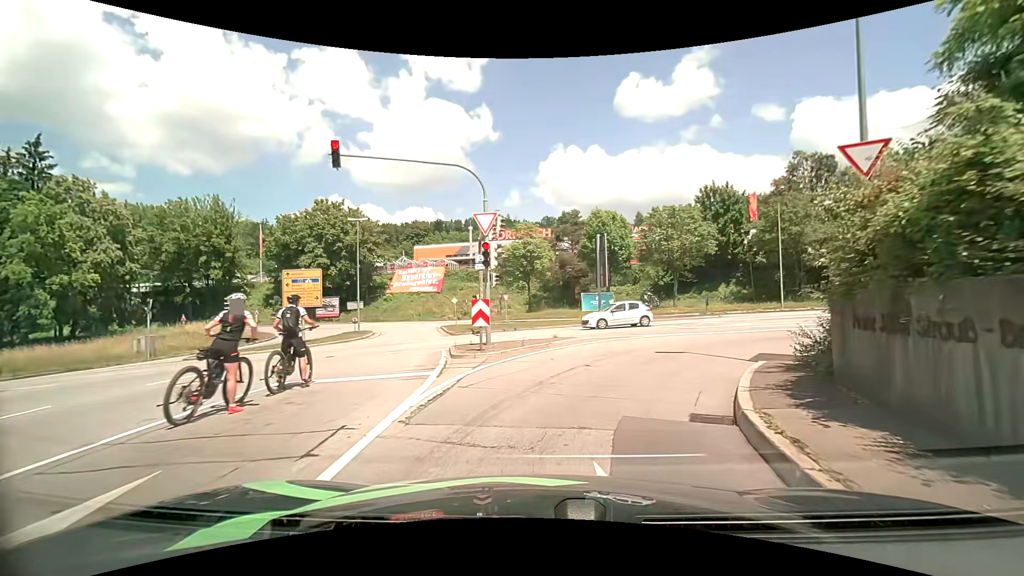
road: primary_link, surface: asphalt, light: Day
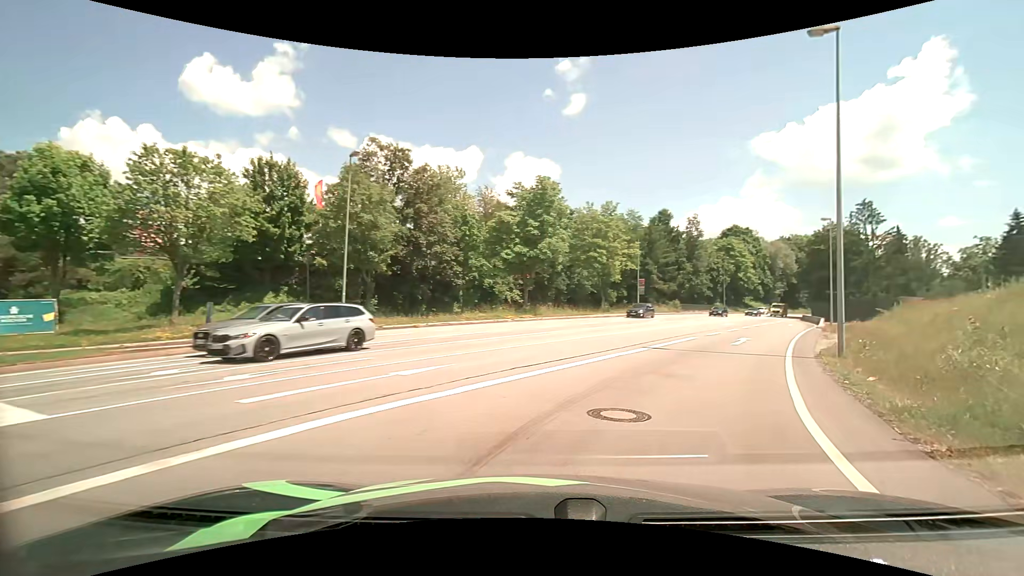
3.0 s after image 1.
(+5.8, +16.6) m; +47°
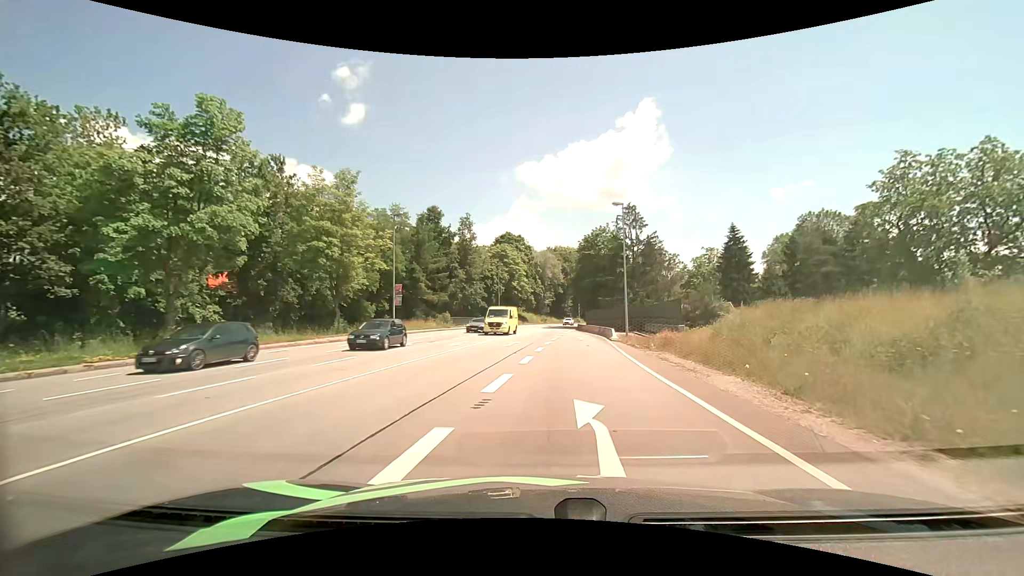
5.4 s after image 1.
(+4.7, +16.6) m; +25°
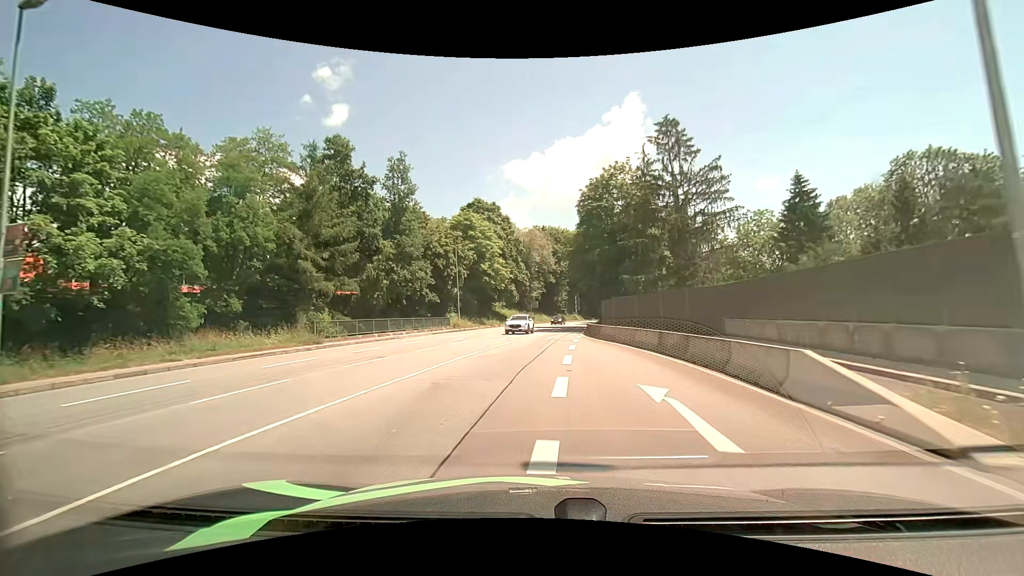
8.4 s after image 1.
(+1.1, +31.0) m; +1°
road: primary
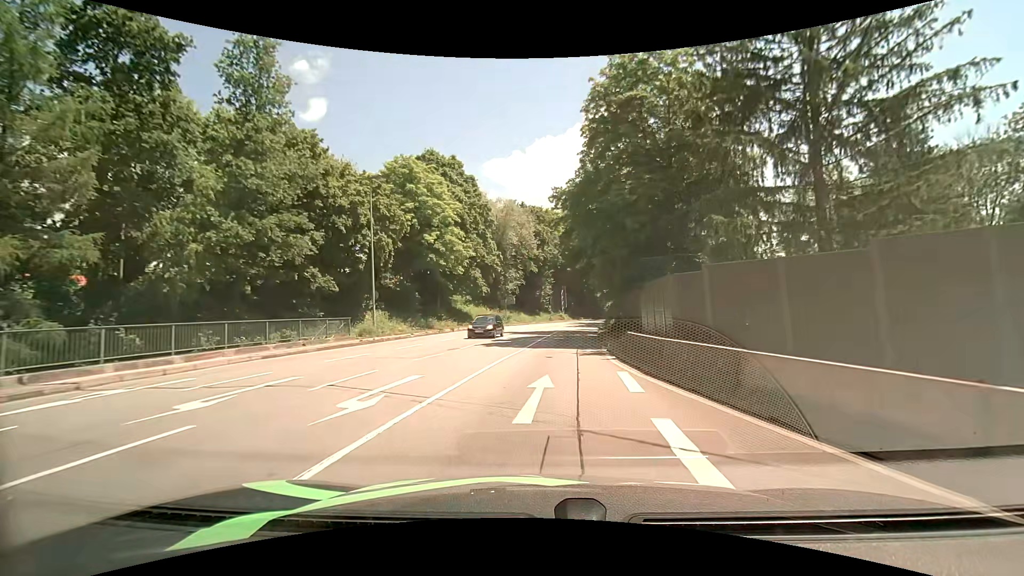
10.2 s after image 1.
(+0.3, +23.0) m; +2°
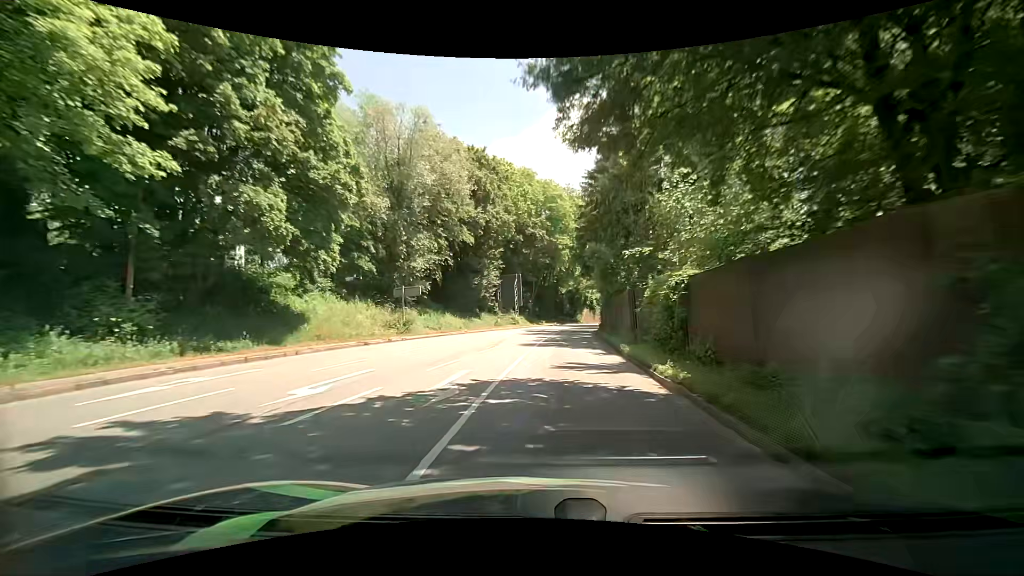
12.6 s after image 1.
(+1.5, +33.1) m; +5°
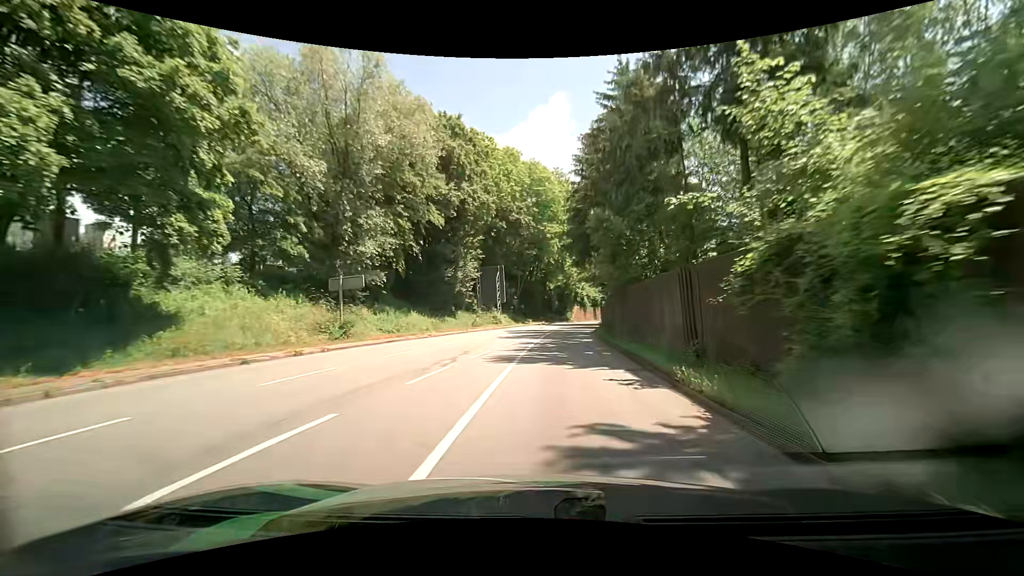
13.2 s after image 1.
(+0.1, +8.5) m; +1°
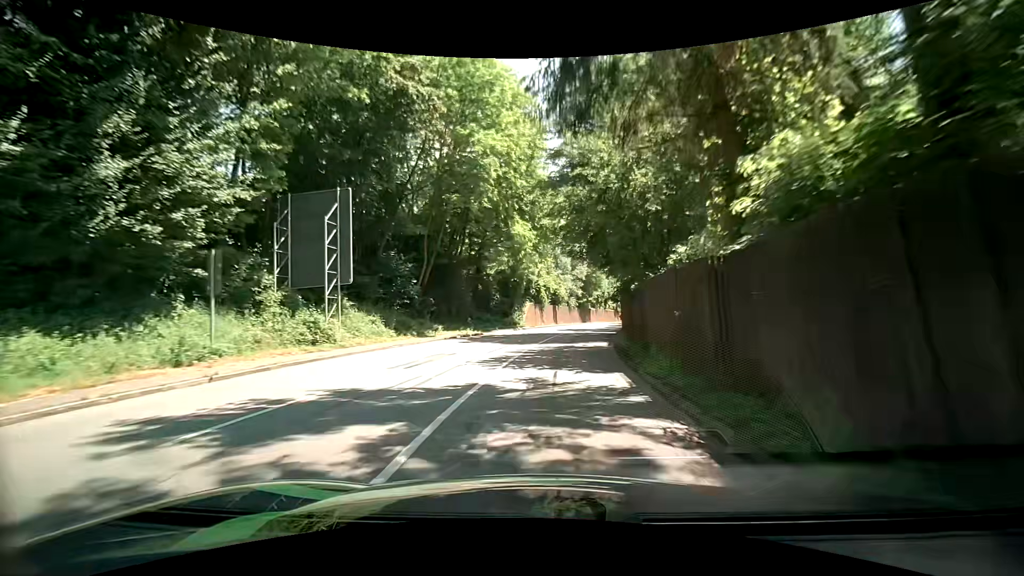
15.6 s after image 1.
(+1.5, +33.9) m; +5°
(0, +10) (+1, +20) (+2, +30) (+4, +40) (+6, +50) (+8, +59) (+11, +69) (+13, +79) (+16, +88) (+19, +98) m
